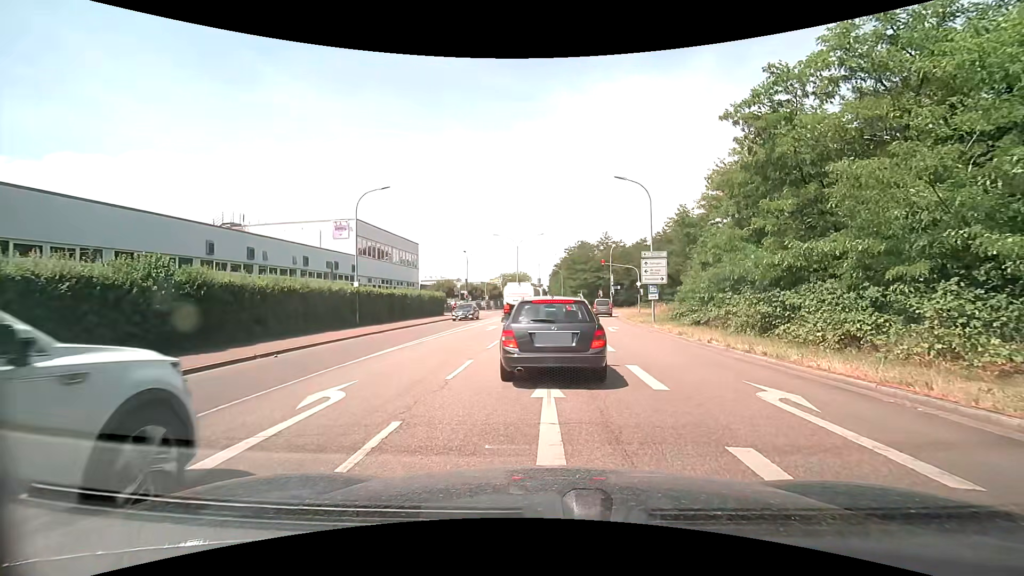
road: secondary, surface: asphalt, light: Day
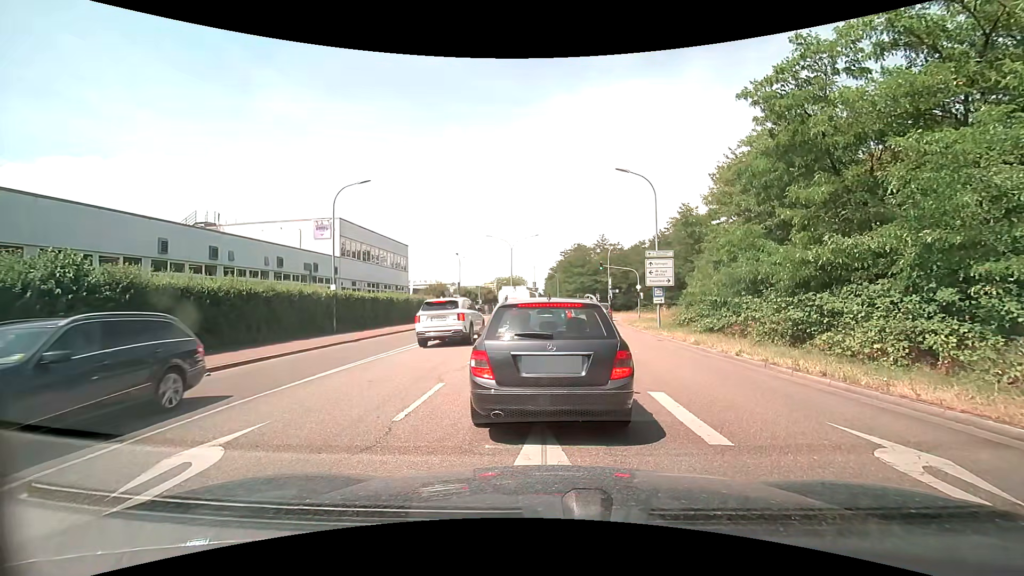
(0.0, +2.6) m; 0°
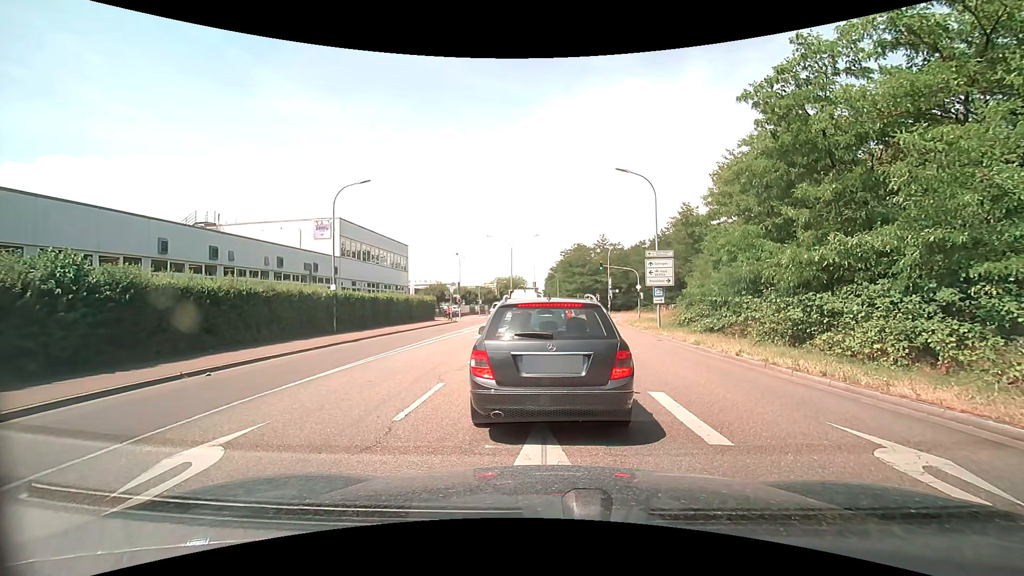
(0.0, 0.0) m; 0°
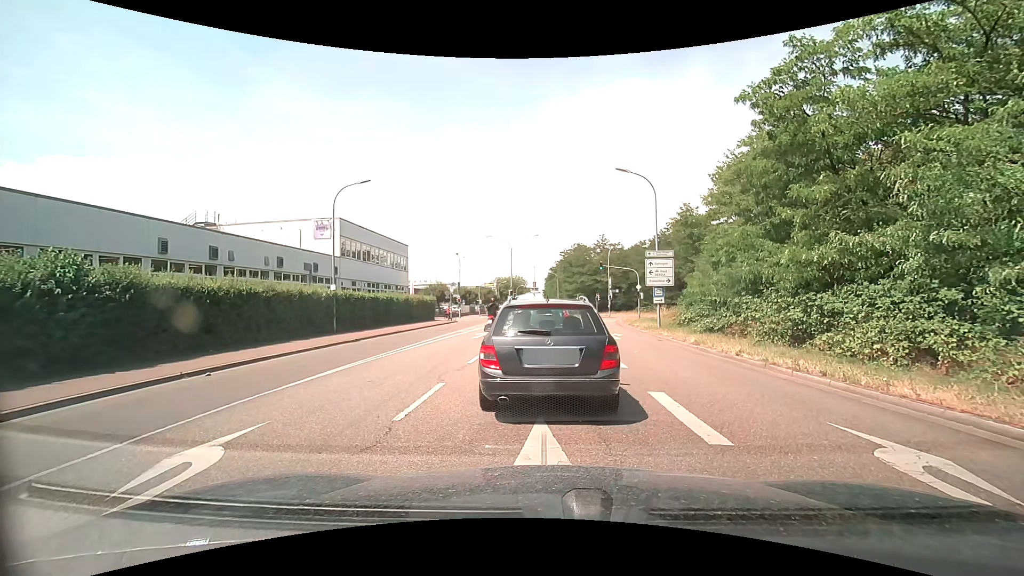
(0.0, 0.0) m; 0°
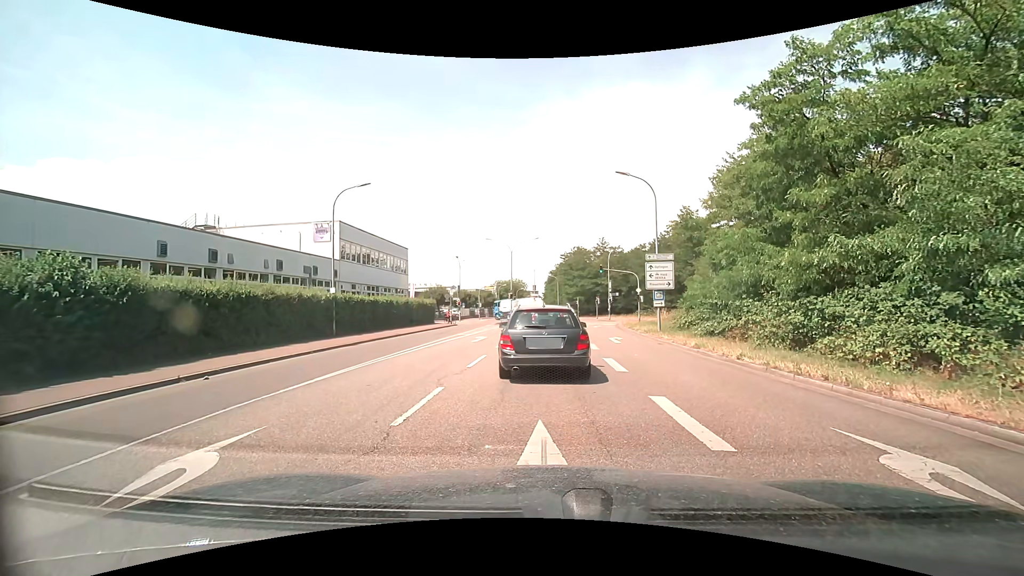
(0.0, +0.1) m; 0°
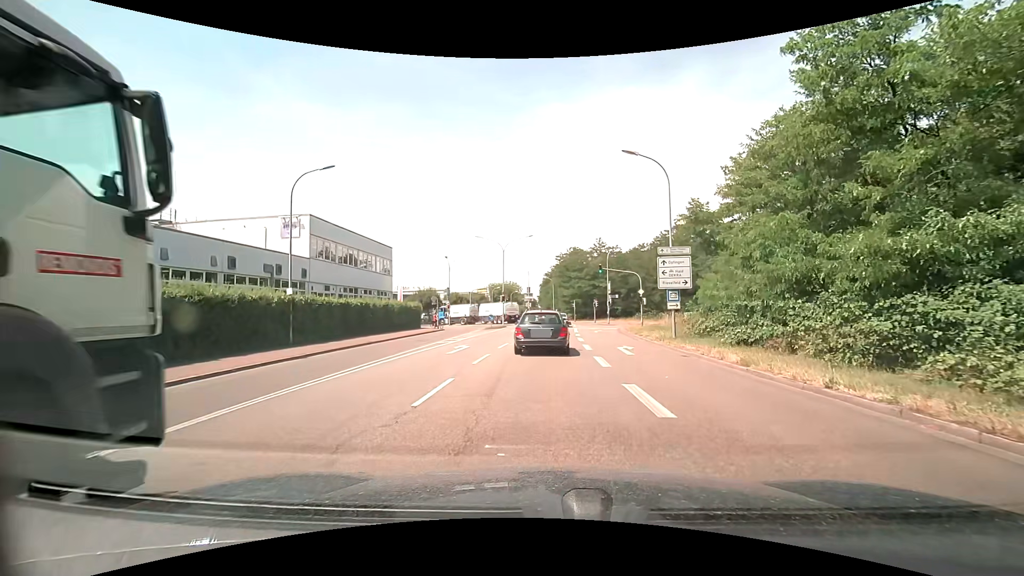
(+0.1, +5.0) m; +1°
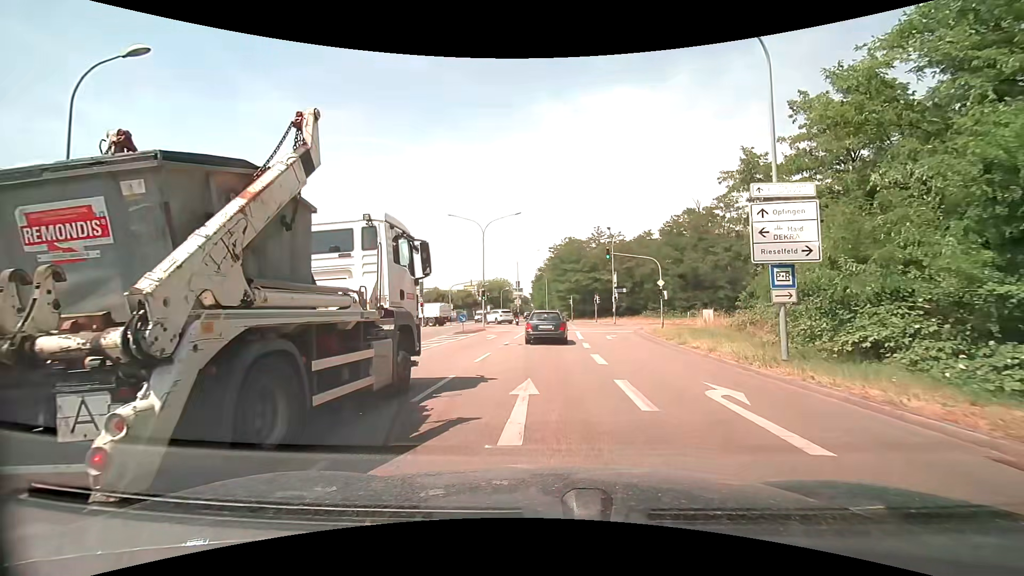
(+0.1, +12.2) m; +1°
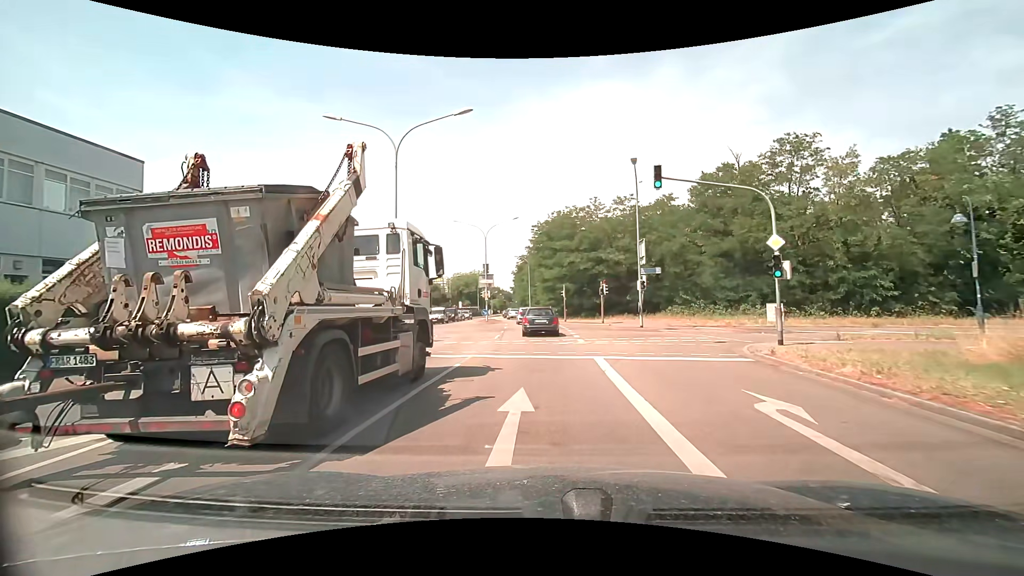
(+0.4, +21.9) m; +2°
